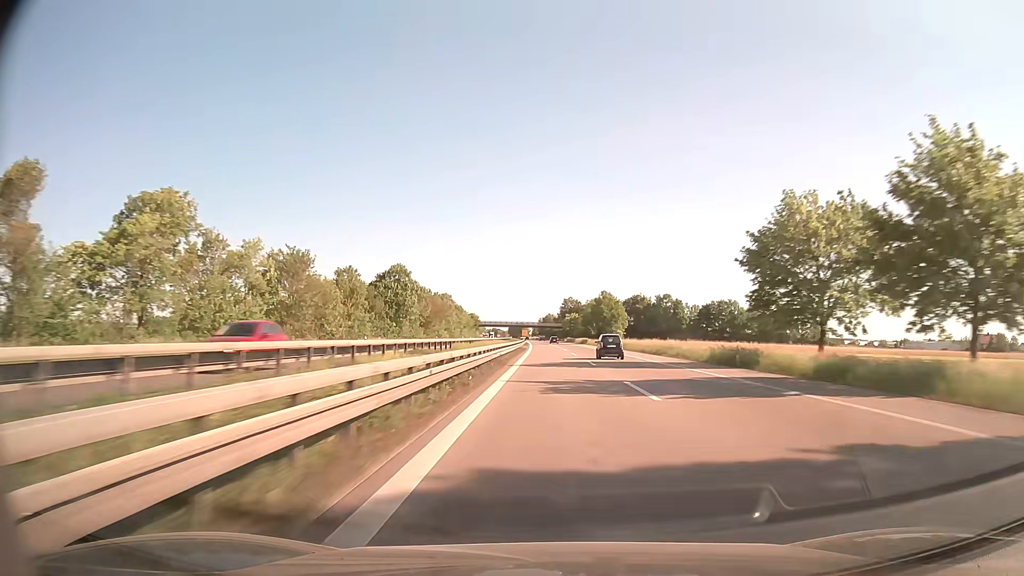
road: trunk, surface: asphalt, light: Day
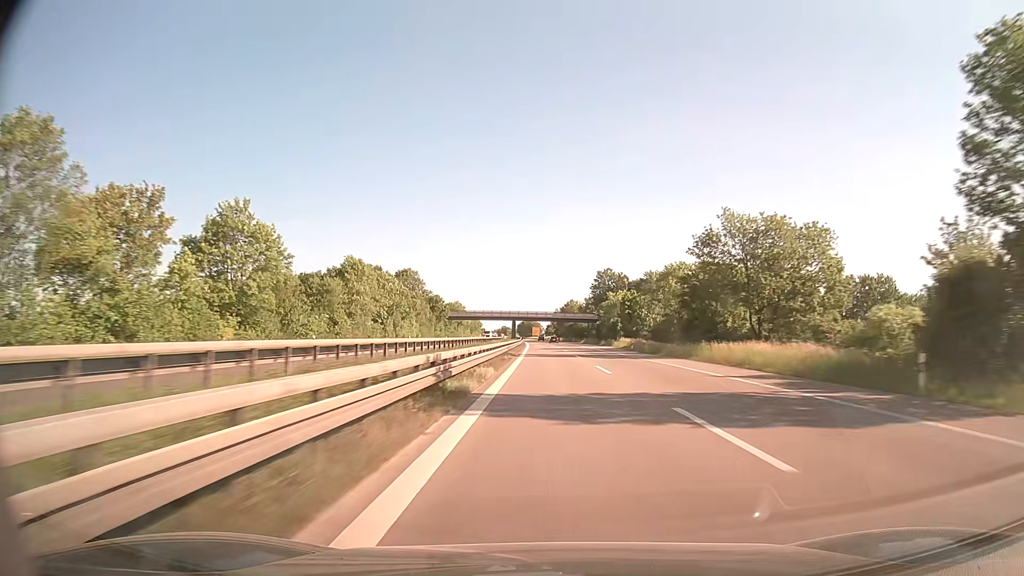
(-1.5, +115.5) m; -1°
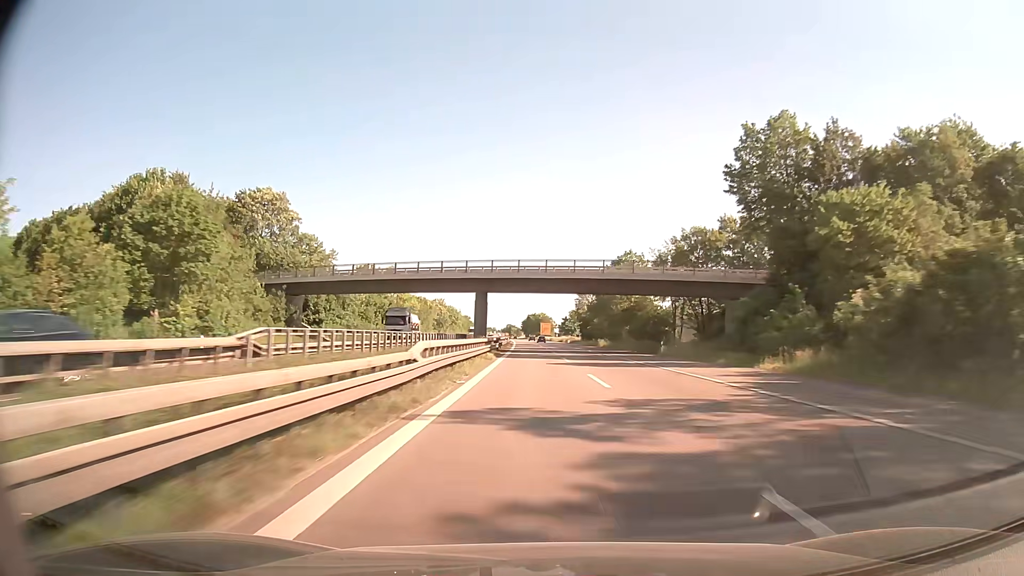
(-1.4, +114.5) m; -1°
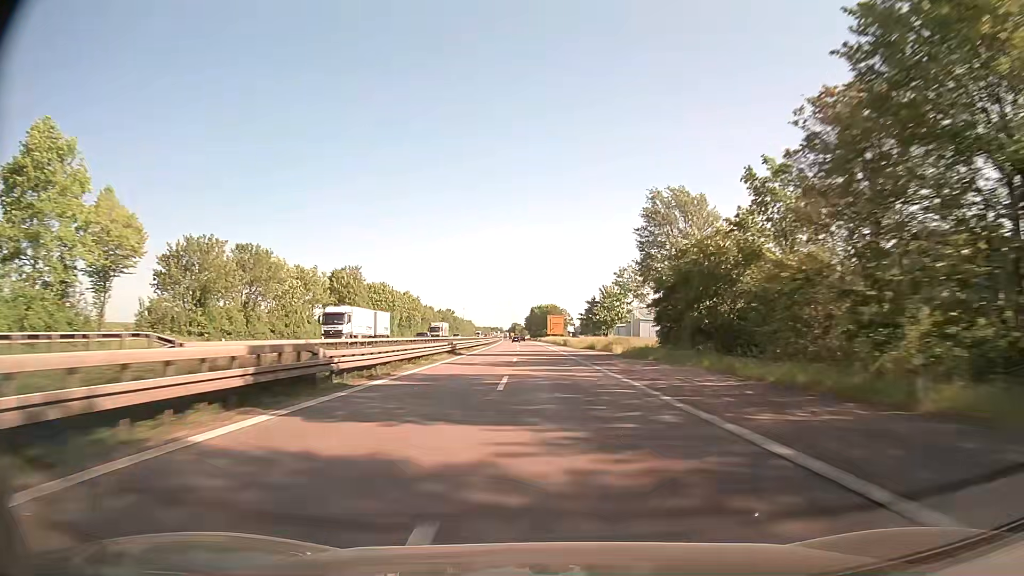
(+0.2, +90.7) m; -1°
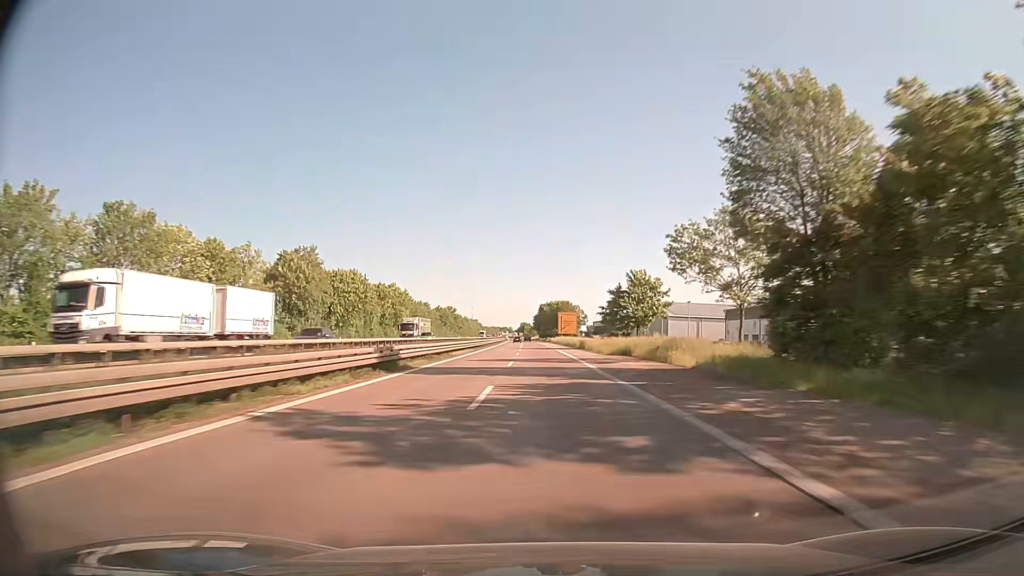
(0.0, +22.6) m; 0°
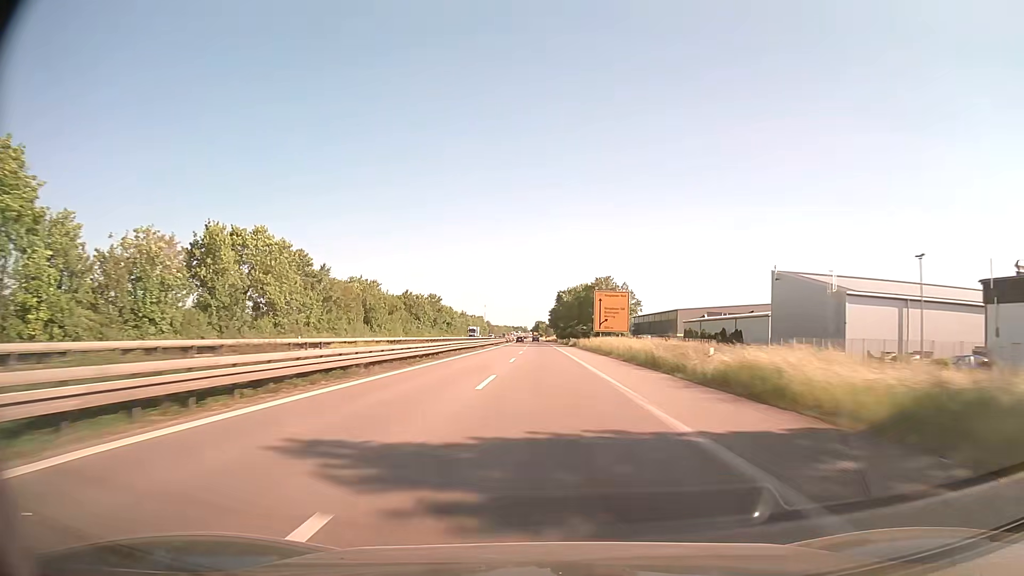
(-1.2, +67.3) m; -2°
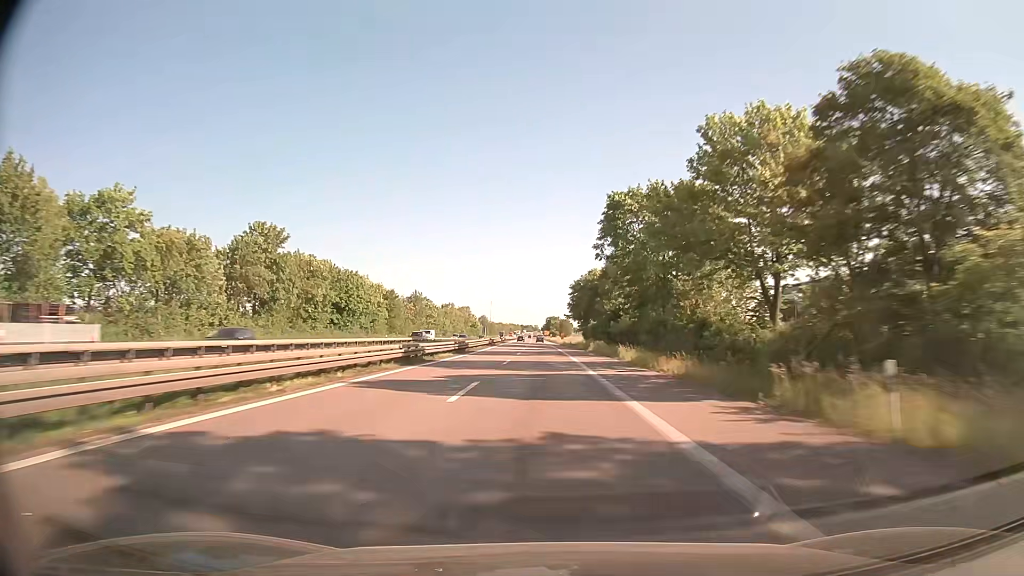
(-1.0, +111.1) m; -1°
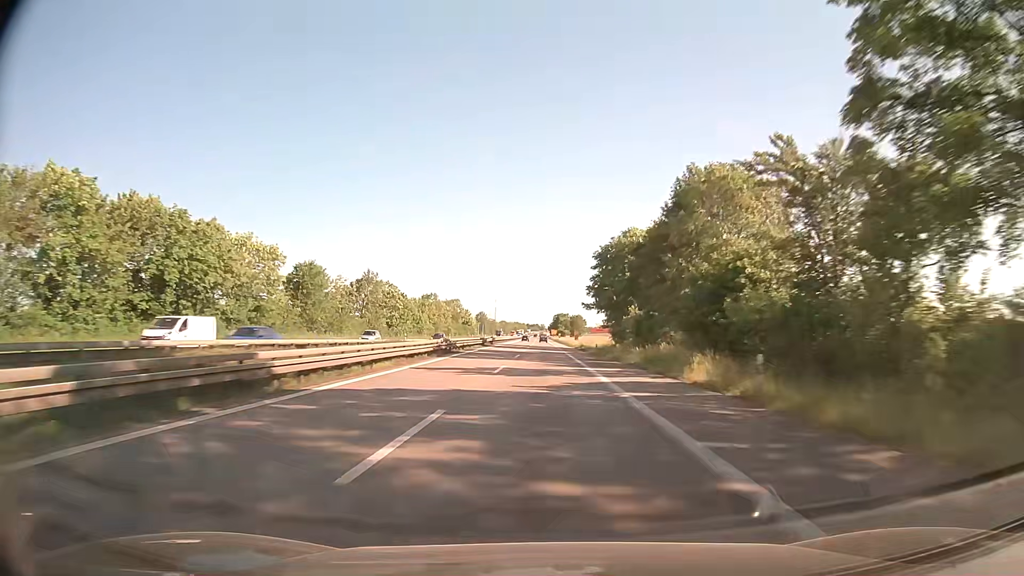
(-0.2, +44.2) m; -1°
(0, +10) (0, +20) (0, +30) (0, +40) (0, +50) (0, +60) (0, +70) (0, +80) (0, +90) (0, +100) m
